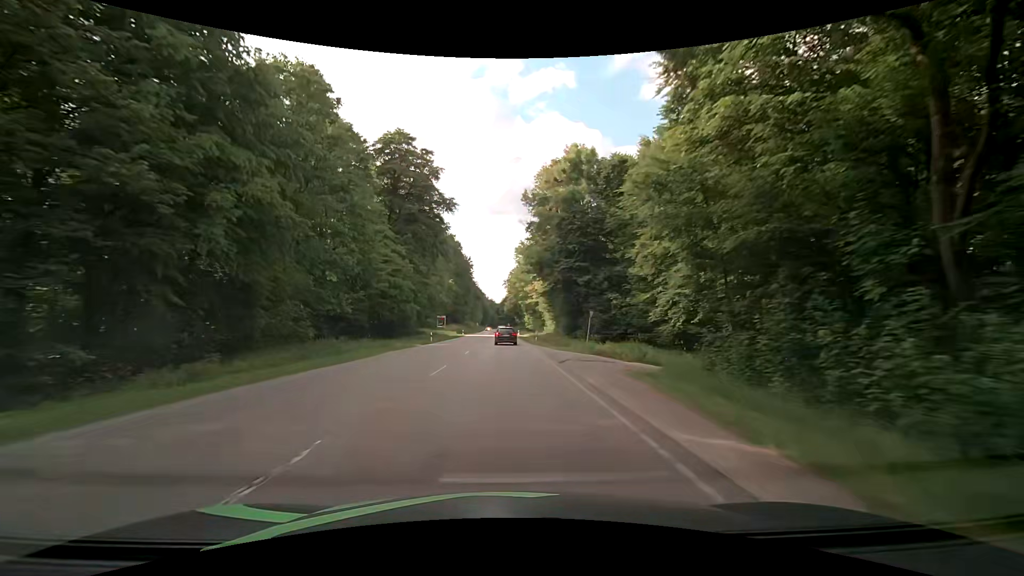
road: secondary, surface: asphalt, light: Day
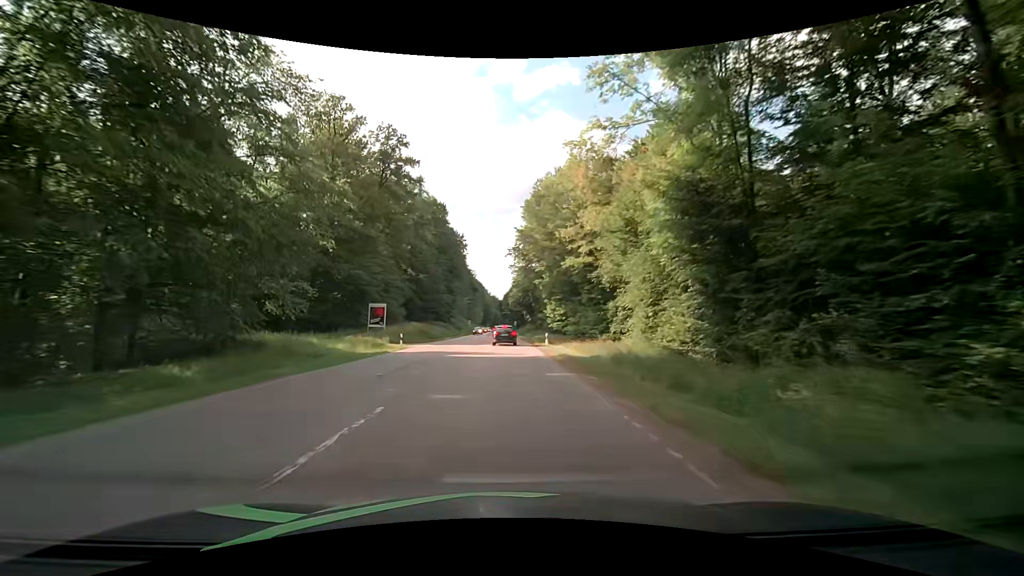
(-0.5, +57.6) m; 0°
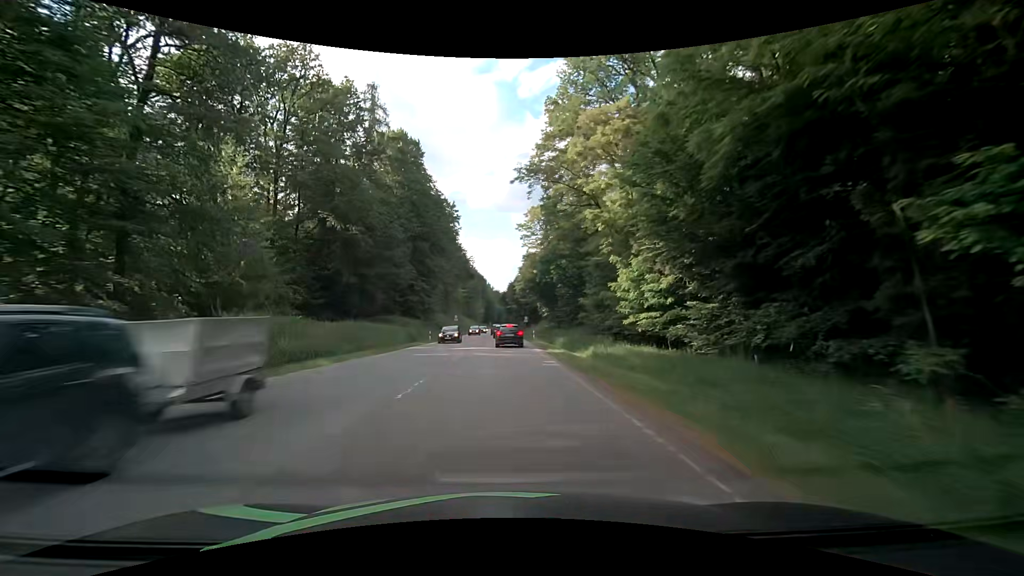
(-0.5, +42.8) m; -1°
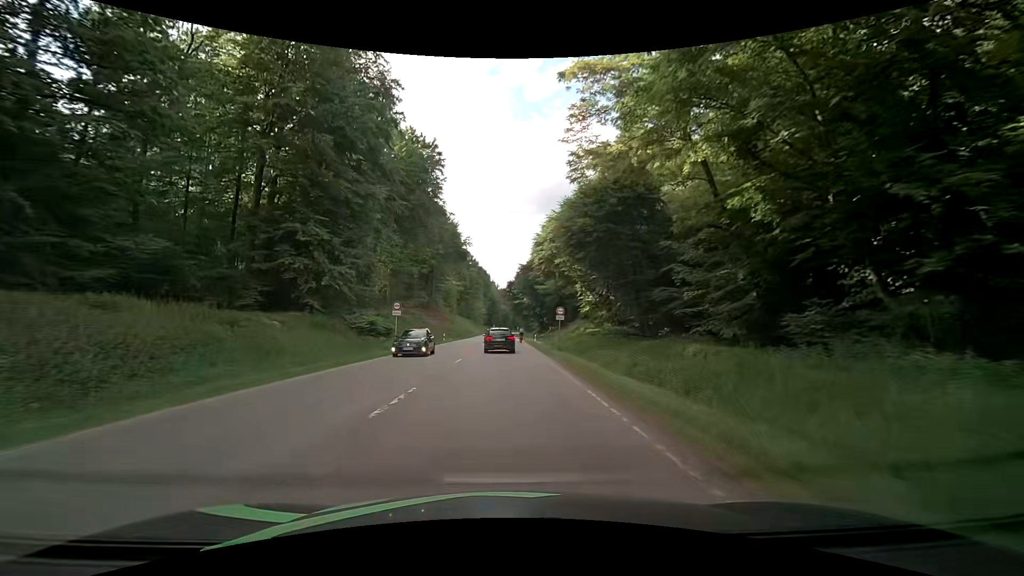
(-0.2, +46.7) m; -2°
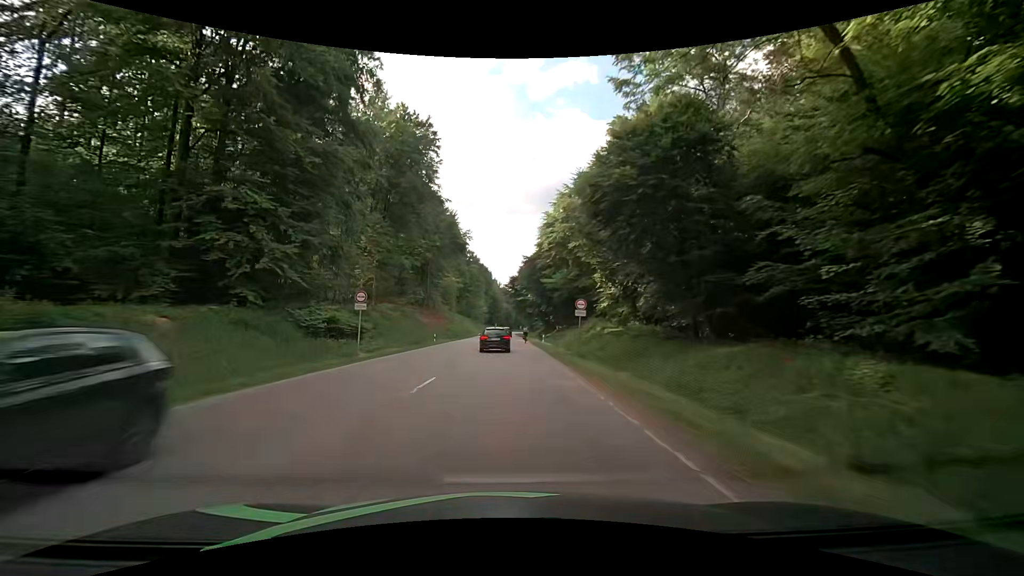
(+0.1, +9.1) m; +1°
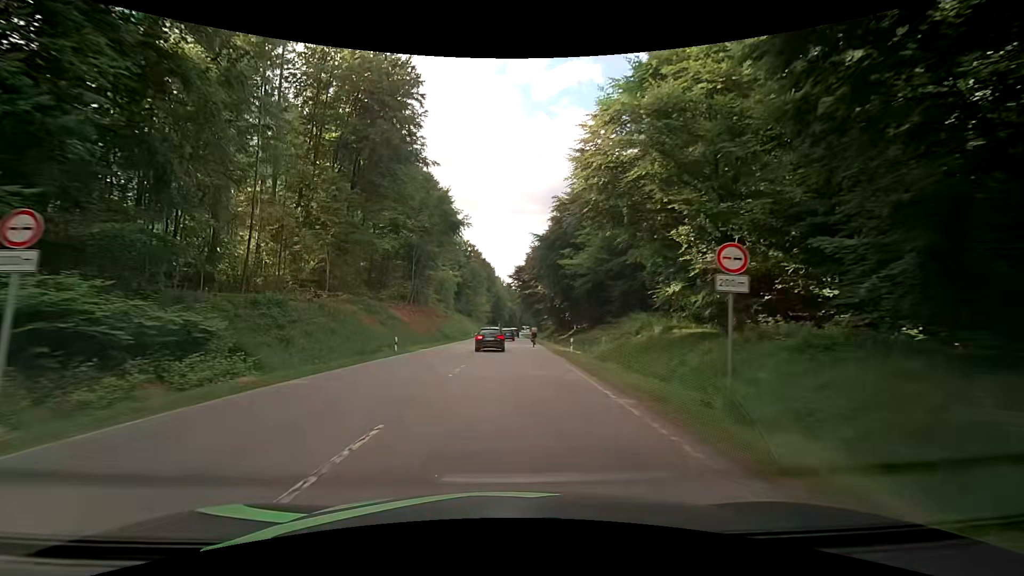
(-0.1, +18.2) m; -1°
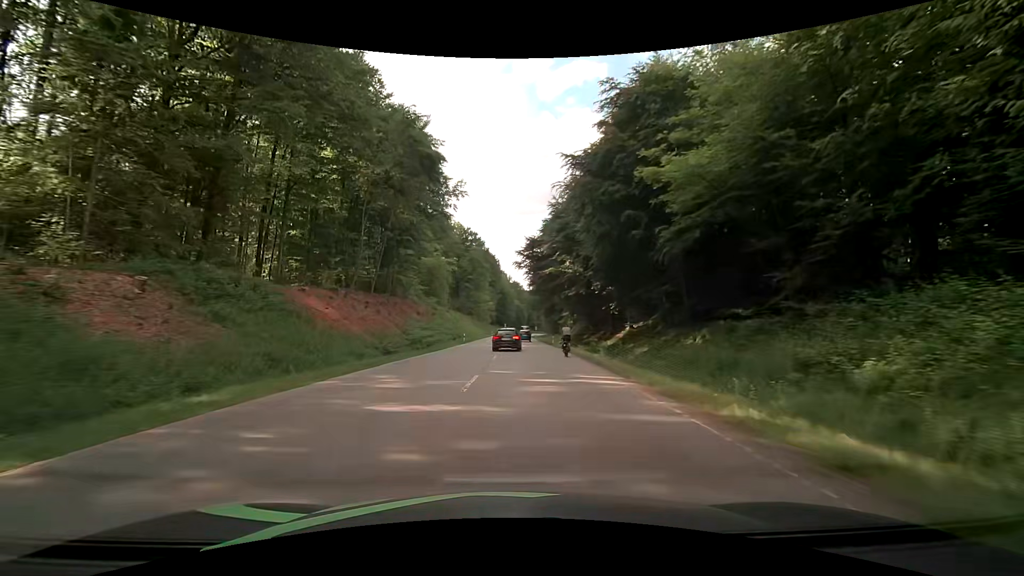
(-0.1, +27.9) m; 0°
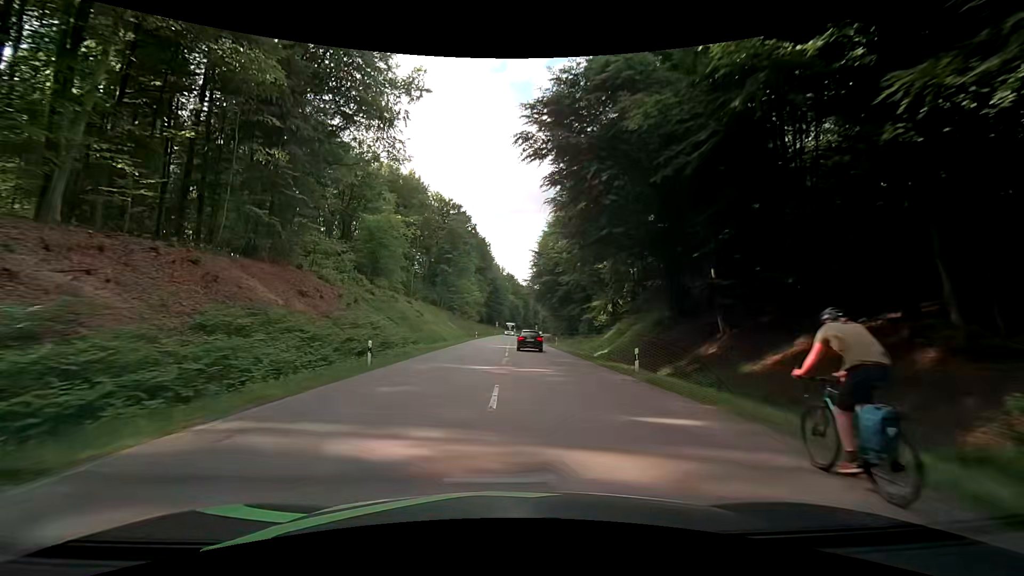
(+0.1, +38.9) m; +1°
(0, +10) (0, +20) (0, +30) (+1, +40) (+1, +50) (+1, +60) (+2, +70) (+2, +80) (+2, +90) (+3, +100) m
